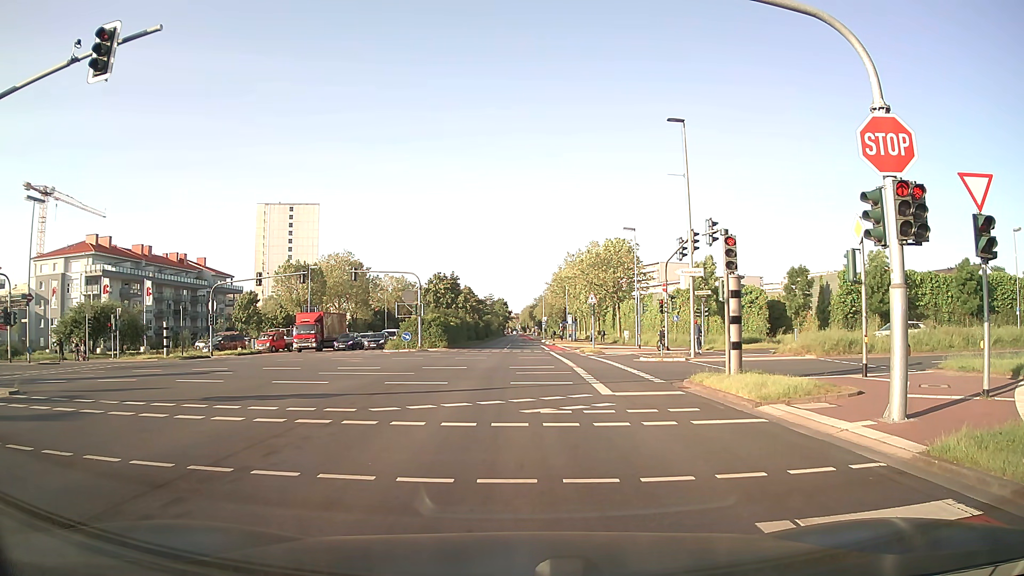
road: secondary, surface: asphalt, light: Day
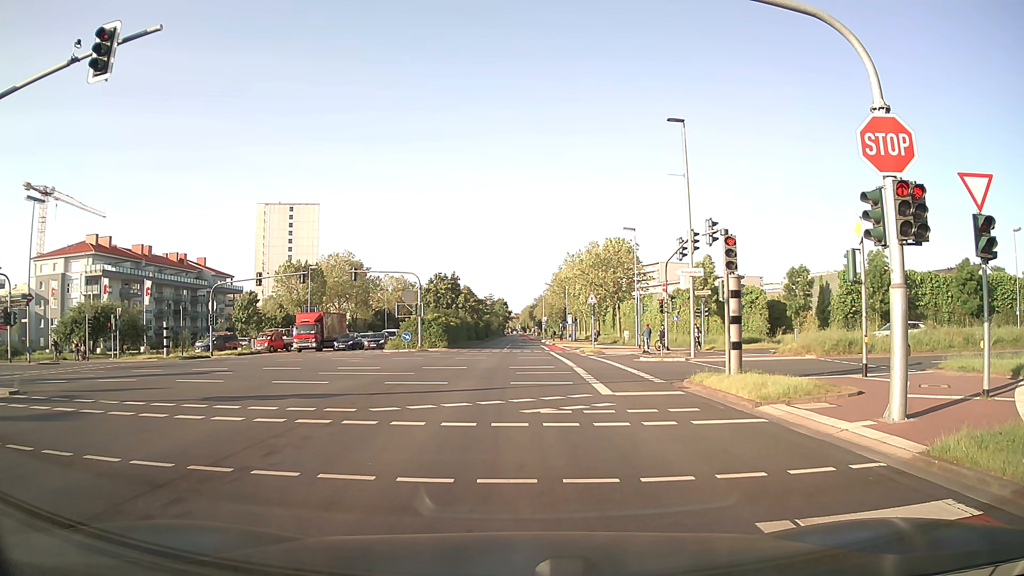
(0.0, 0.0) m; 0°
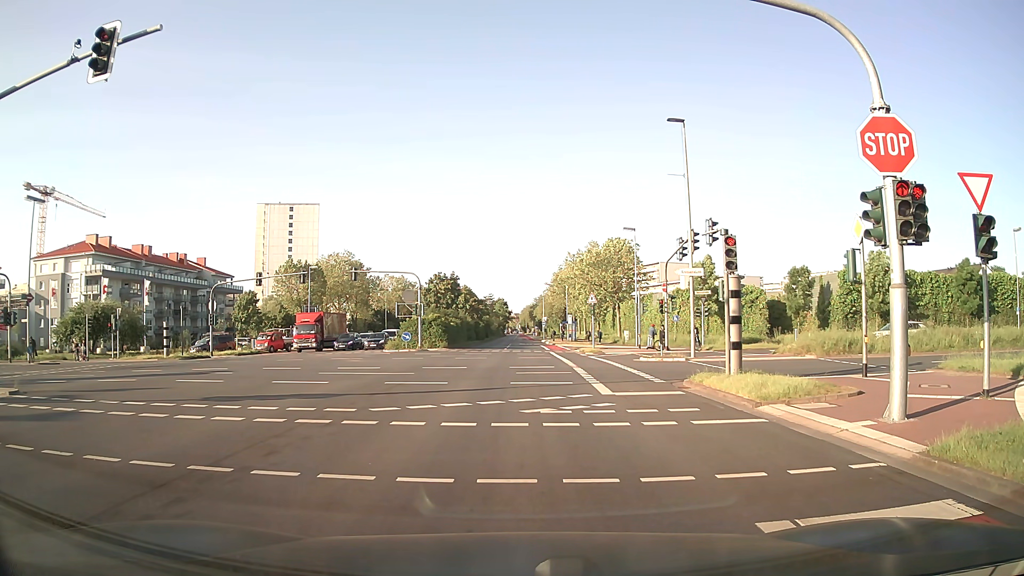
(0.0, 0.0) m; 0°
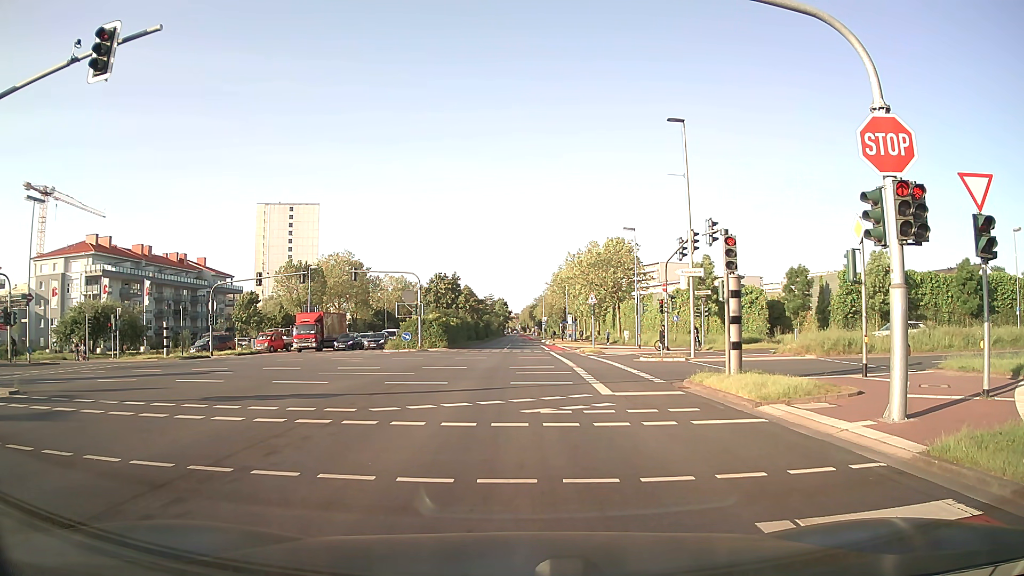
(0.0, 0.0) m; 0°
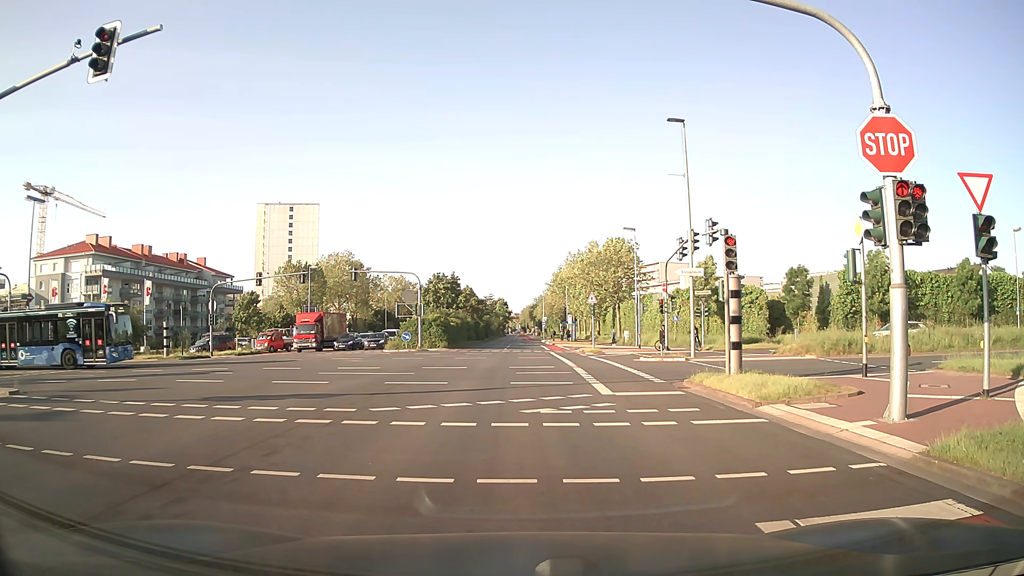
(0.0, 0.0) m; 0°
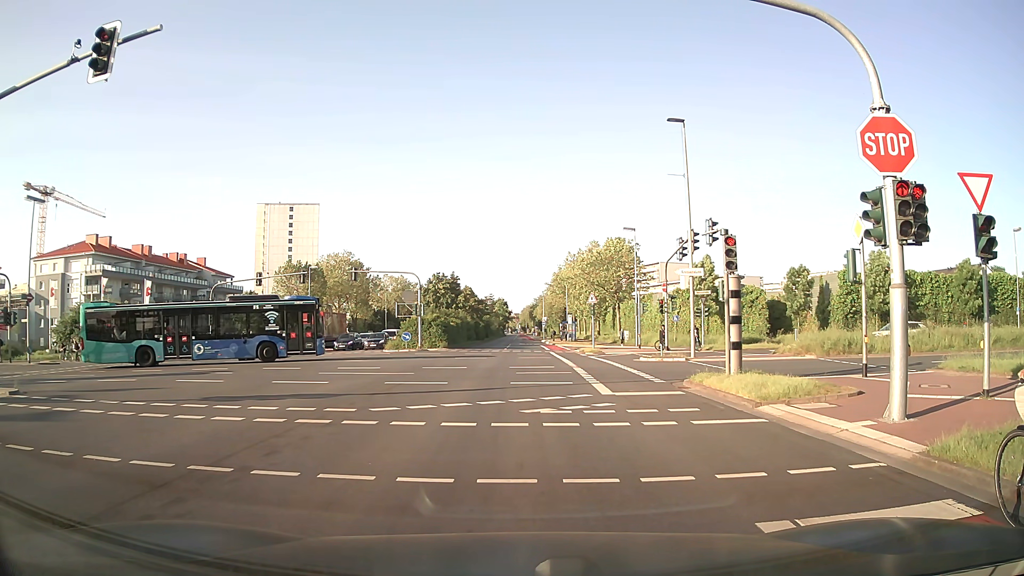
(0.0, 0.0) m; 0°
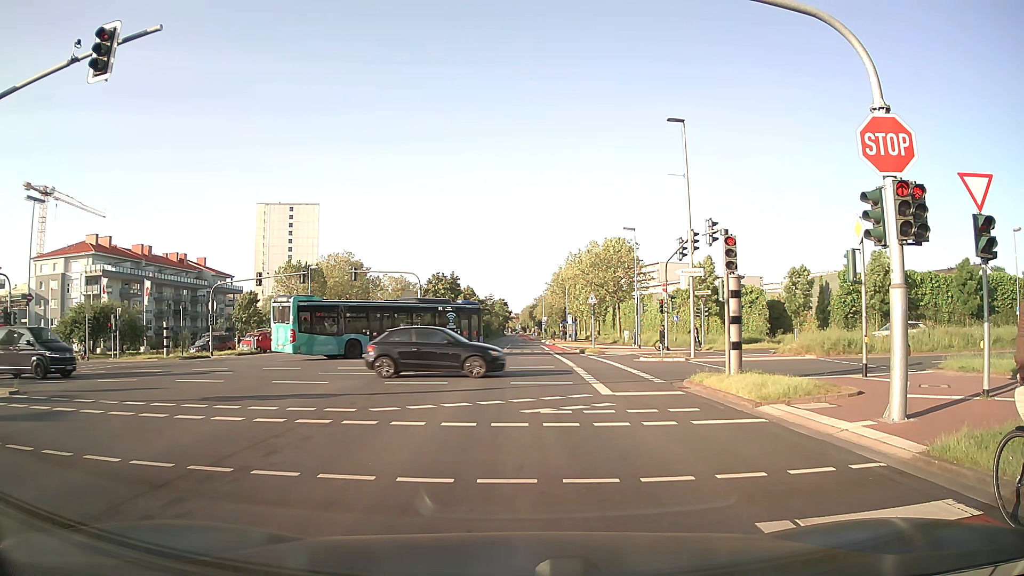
(0.0, 0.0) m; 0°
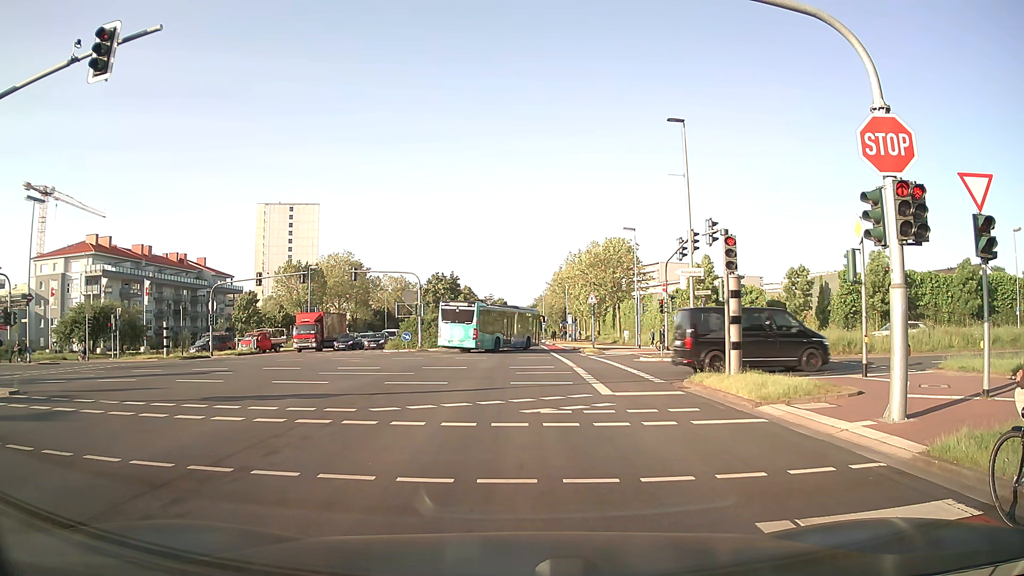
(0.0, 0.0) m; 0°
(0, +10) (0, +20) (0, +30) (+1, +40) (+1, +50) (+1, +60) (+1, +70) (+1, +80) (+1, +90) (+1, +100) m
